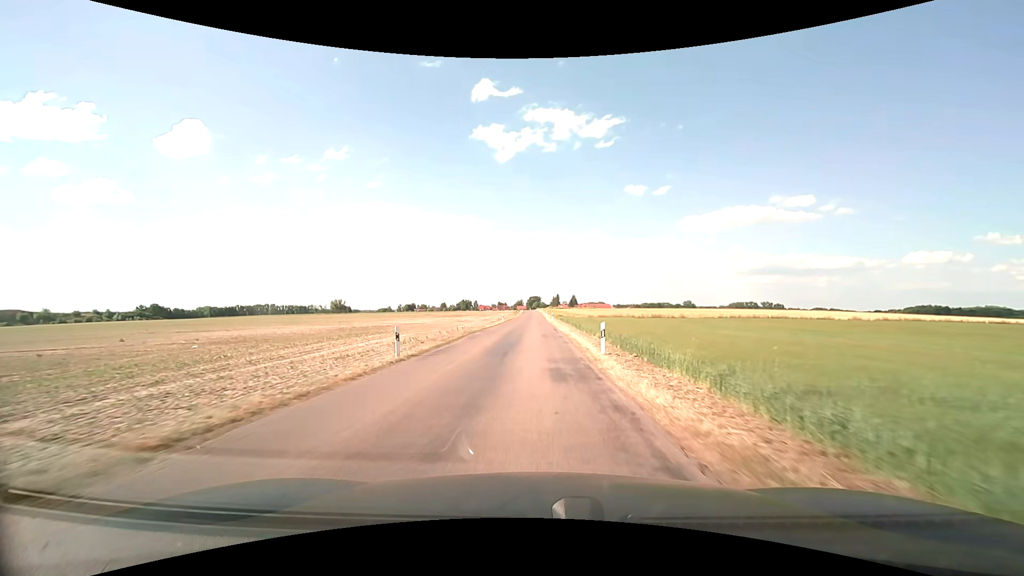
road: unclassified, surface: asphalt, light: Day
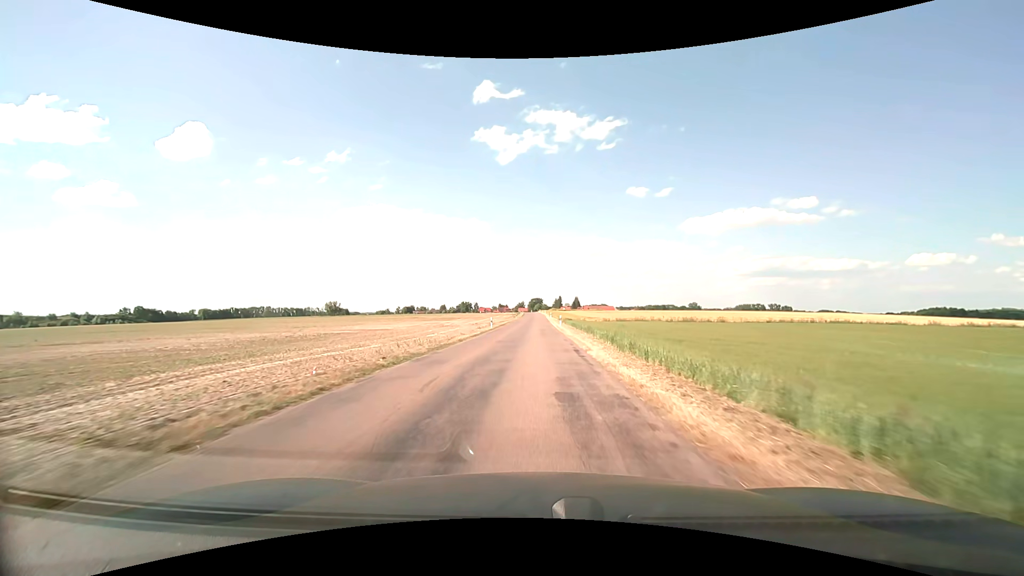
(0.0, +18.5) m; 0°
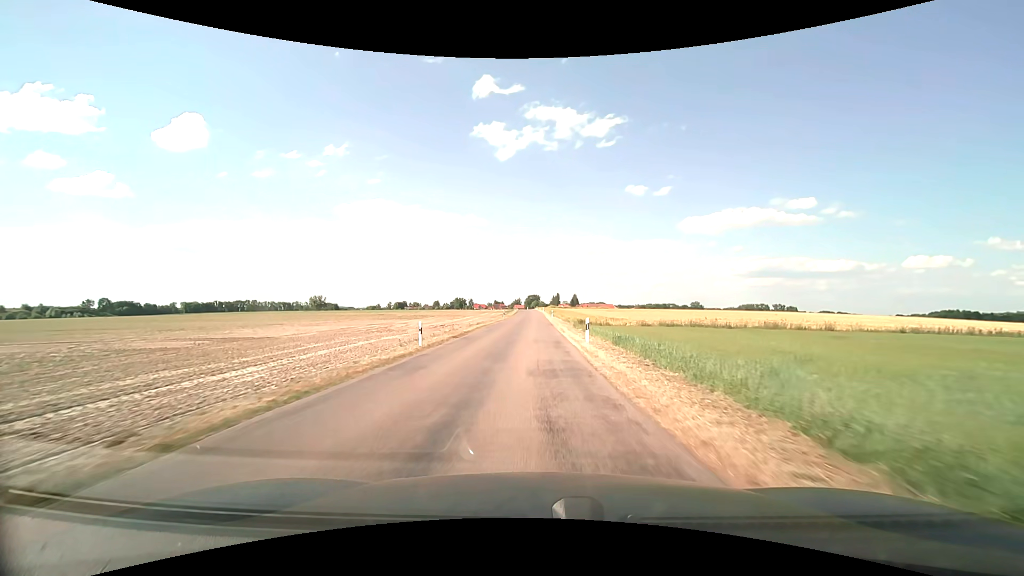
(+0.2, +27.7) m; +1°
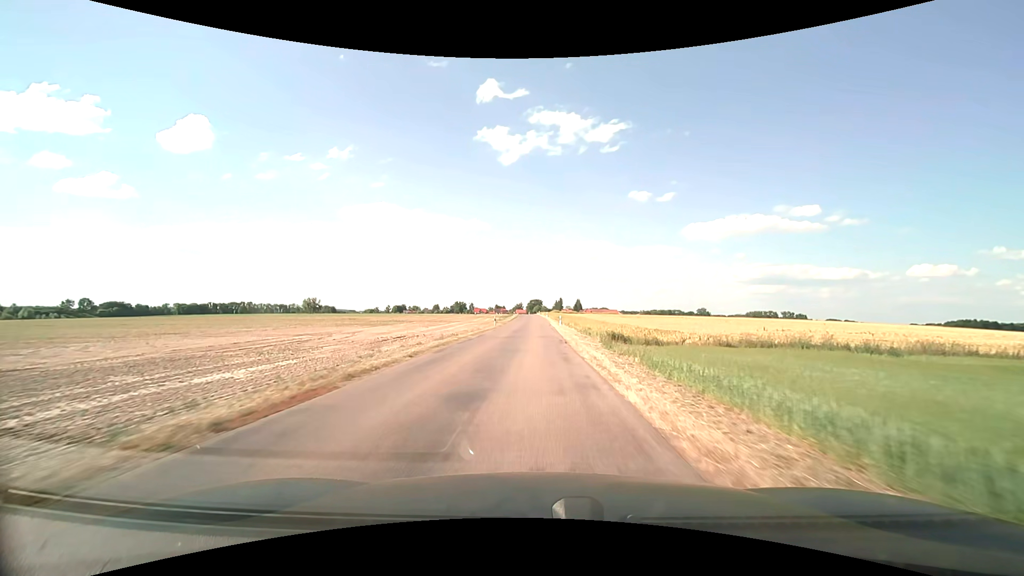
(-0.1, +18.3) m; 0°
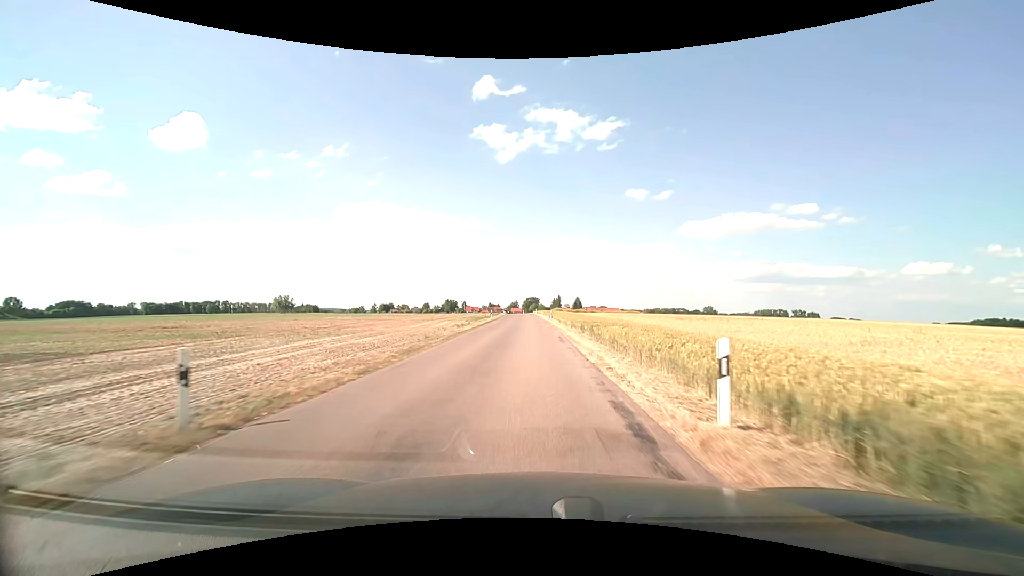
(0.0, +45.1) m; 0°
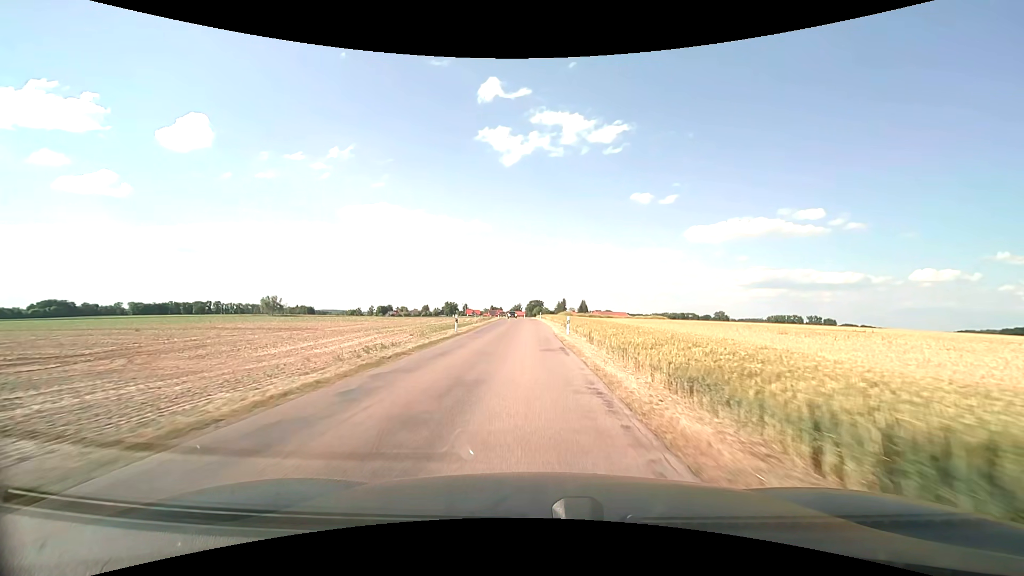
(-0.1, +26.4) m; 0°
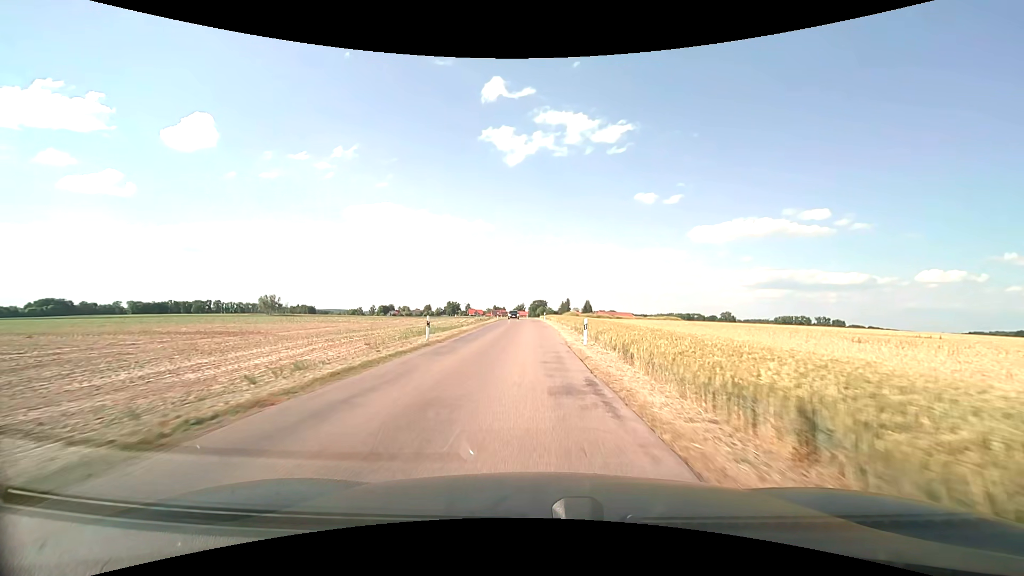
(-0.1, +8.7) m; -1°
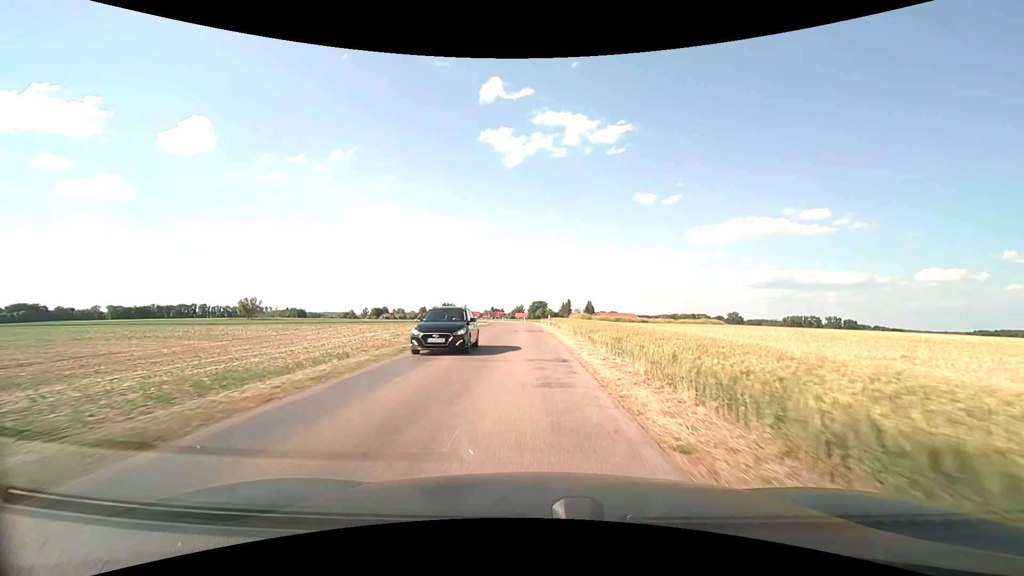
(0.0, +25.6) m; 0°
